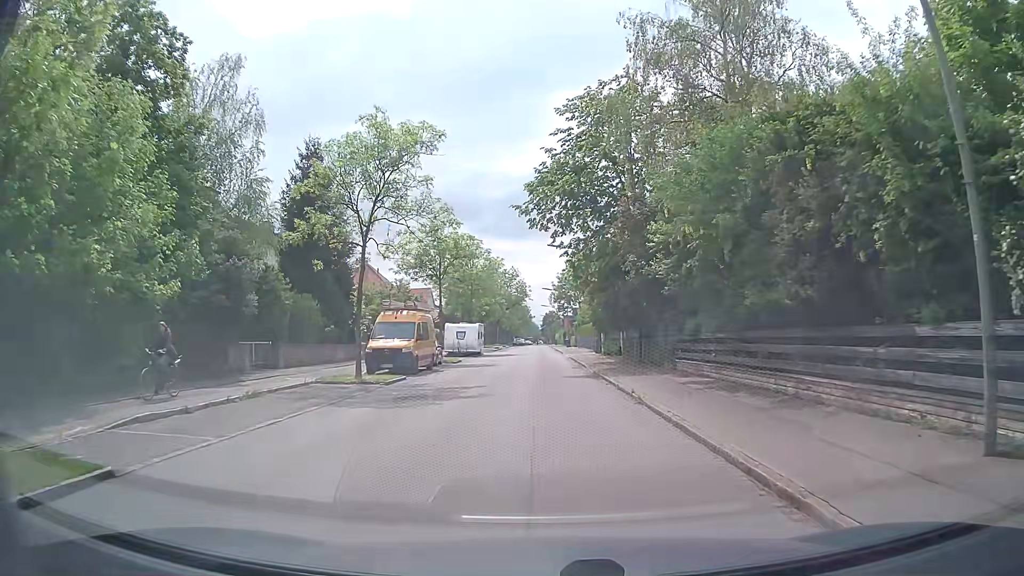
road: tertiary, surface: asphalt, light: Day
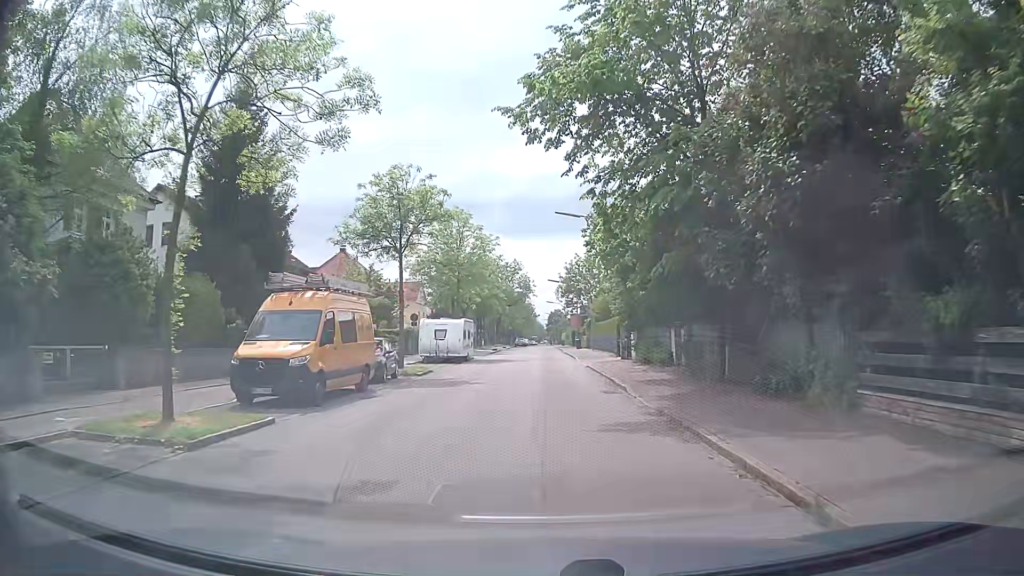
(-0.1, +12.3) m; -1°
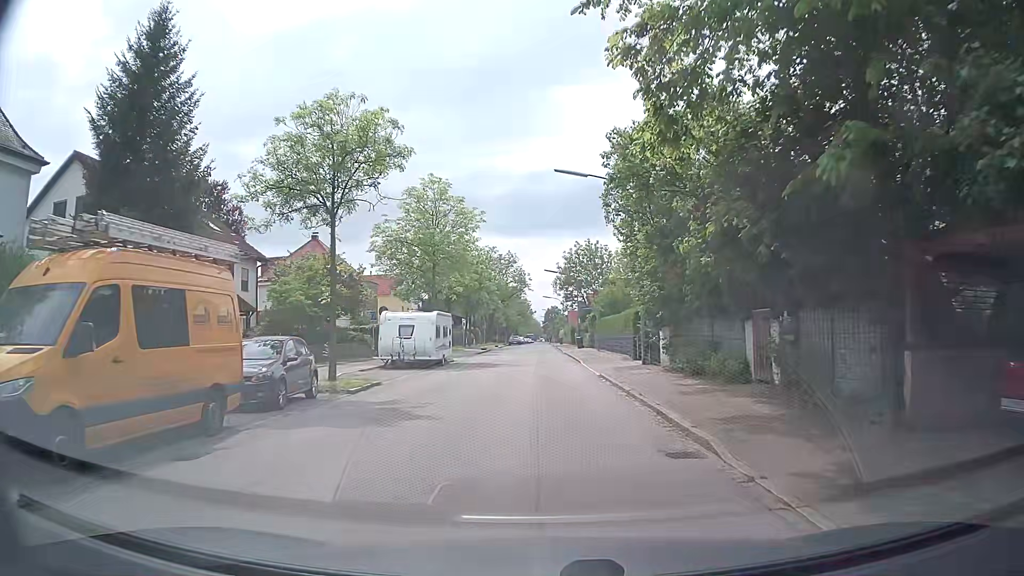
(+0.1, +8.6) m; 0°
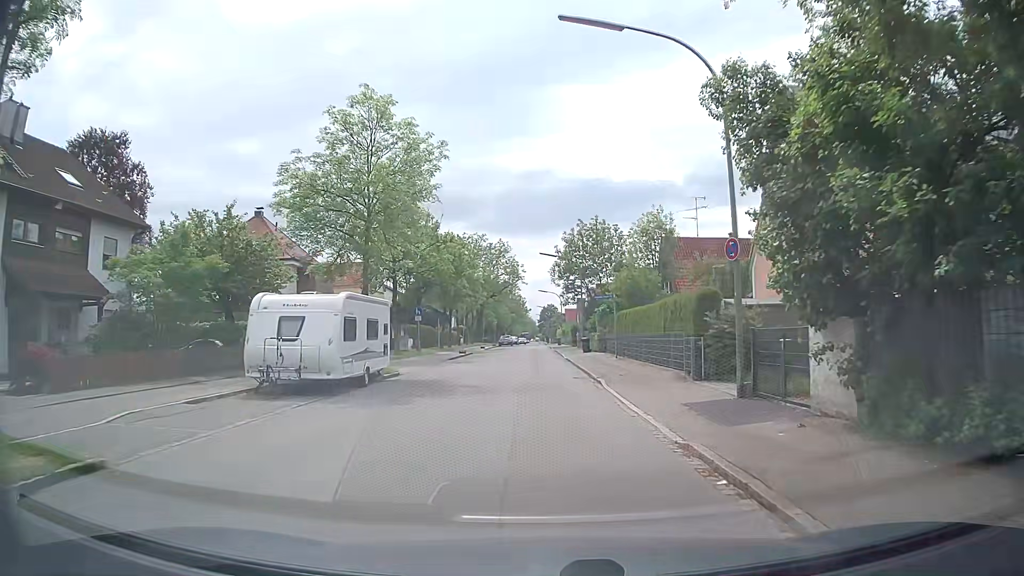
(+0.1, +13.3) m; 0°
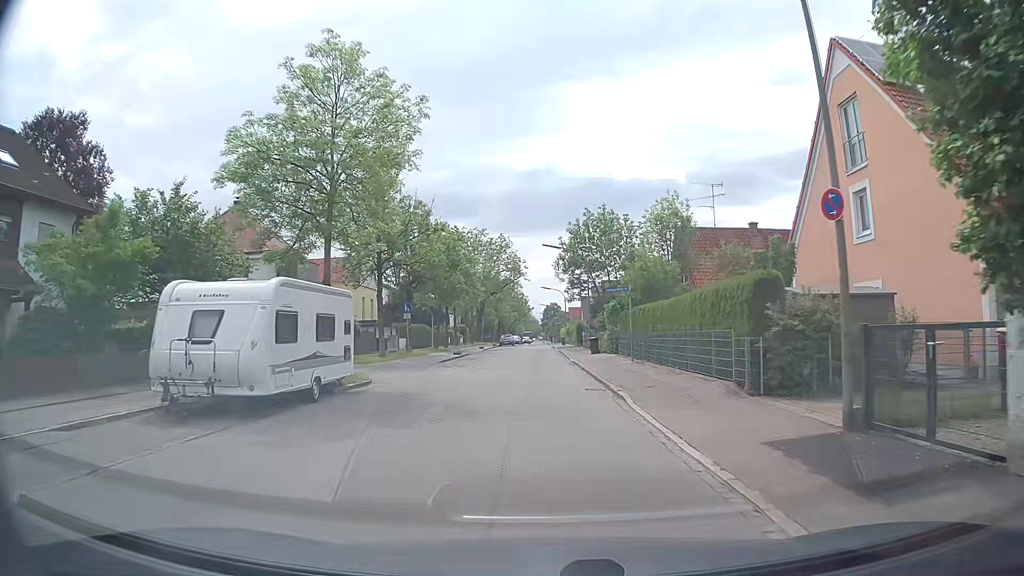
(0.0, +4.6) m; 0°
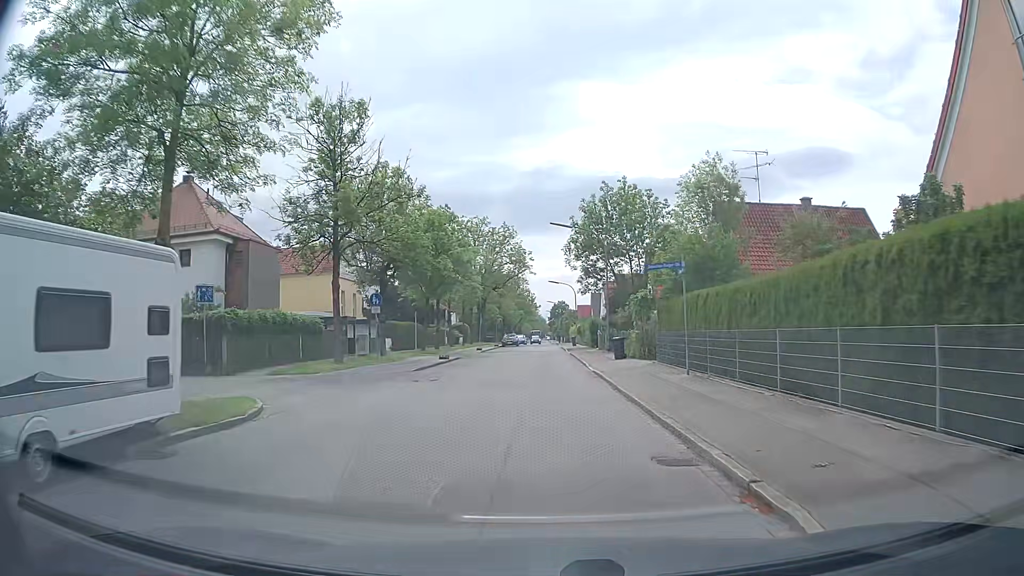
(0.0, +9.0) m; -1°
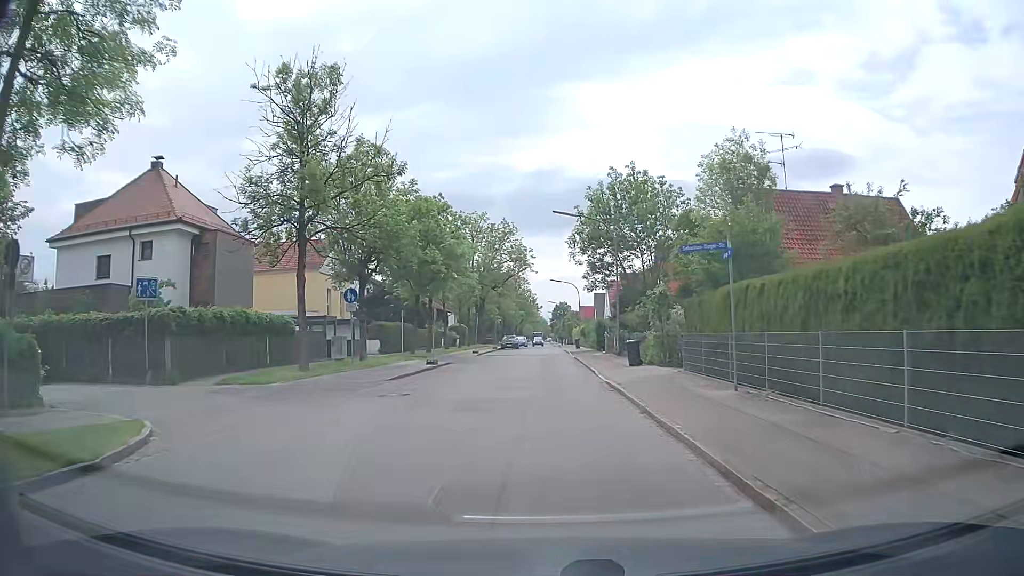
(0.0, +4.3) m; +1°
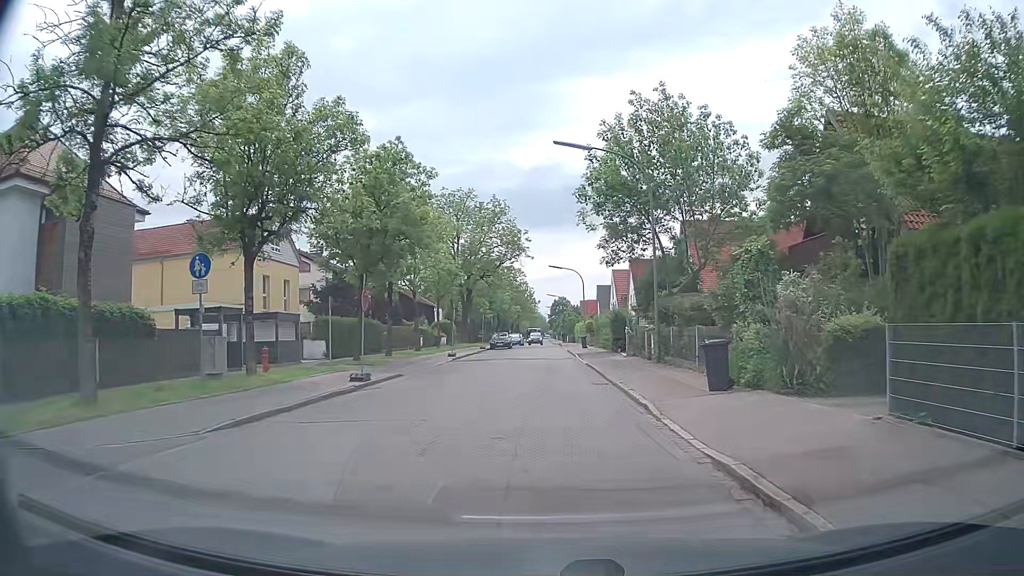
(-0.1, +12.1) m; 0°
